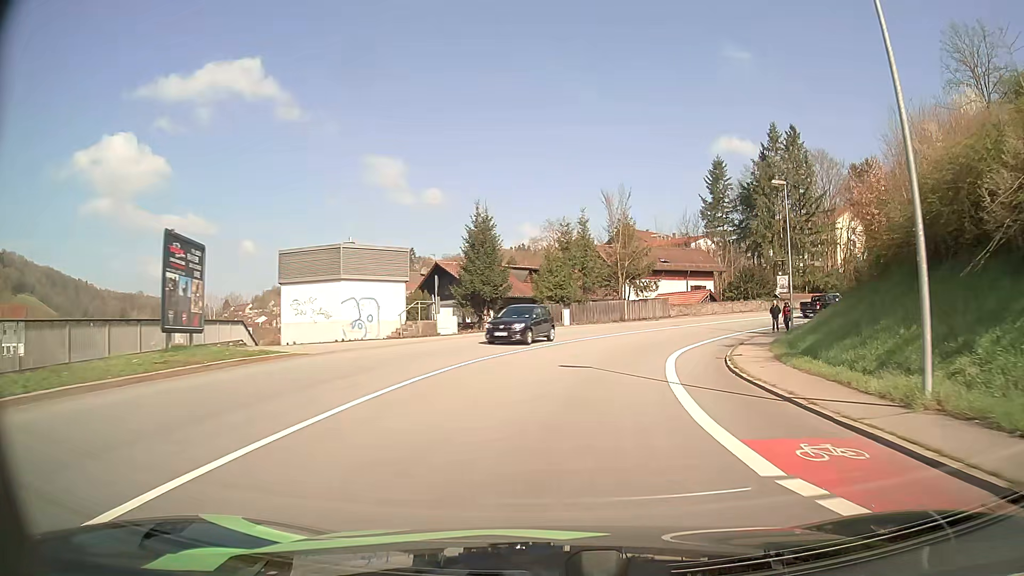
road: primary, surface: asphalt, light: Day
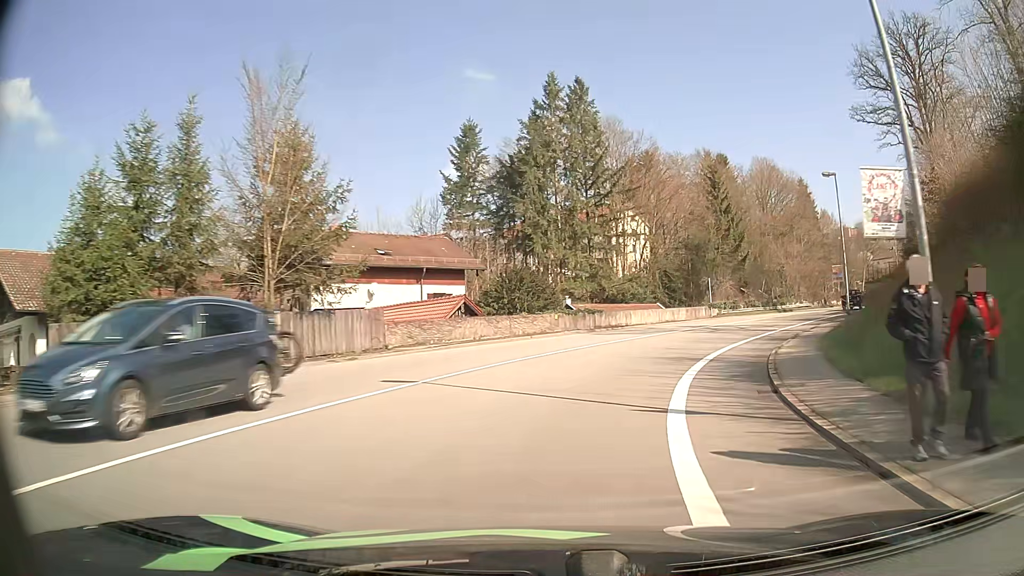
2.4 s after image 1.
(+5.1, +29.4) m; +22°
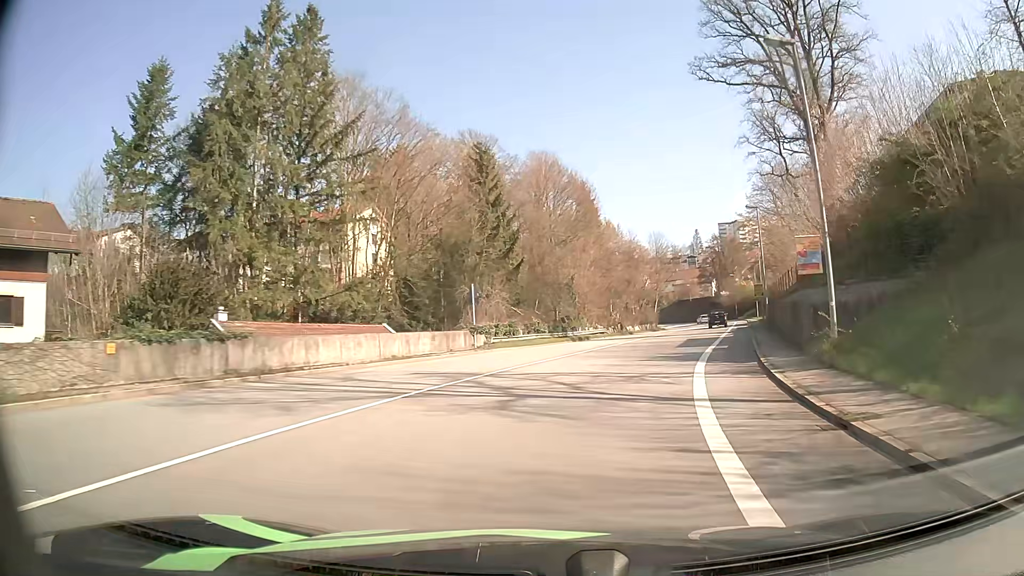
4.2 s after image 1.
(+4.4, +22.6) m; +21°
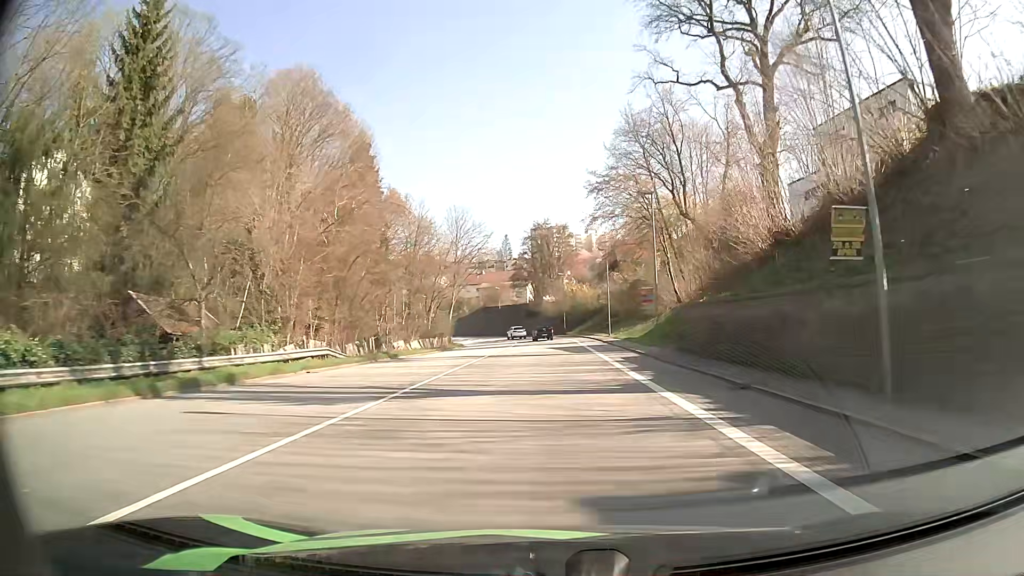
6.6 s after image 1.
(+6.0, +34.5) m; +17°
(0, +10) (0, +20) (0, +30) (+1, +40) (+1, +50) (0, +60) (0, +70) (-2, +80) (-4, +90) (-6, +99) m
